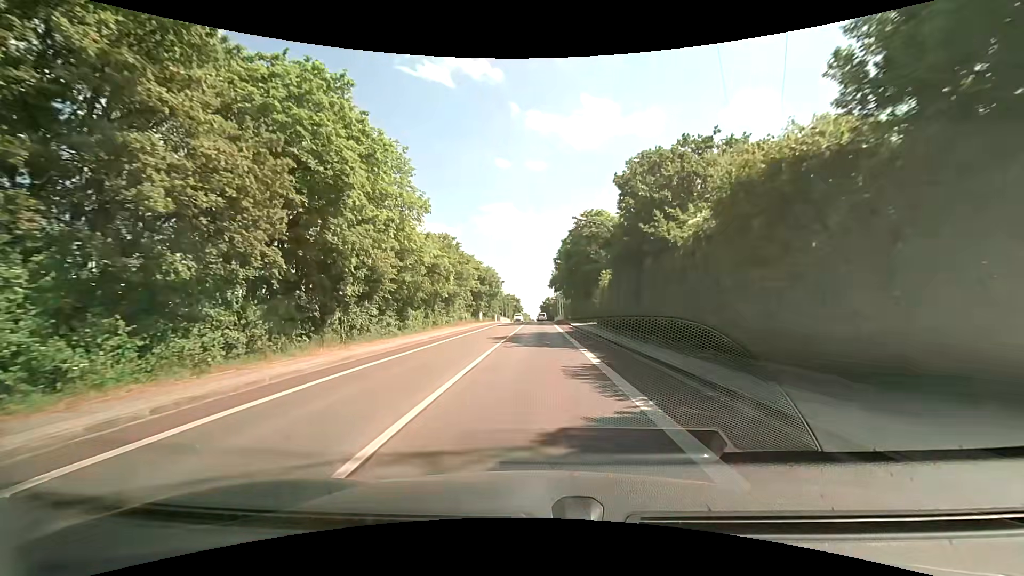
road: tertiary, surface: asphalt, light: Day
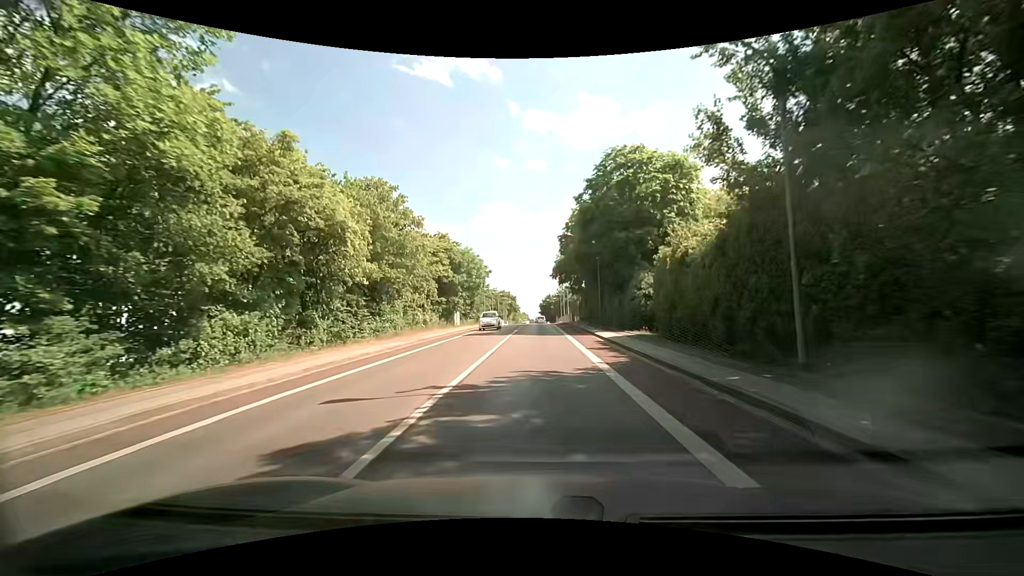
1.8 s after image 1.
(-0.1, +21.4) m; 0°
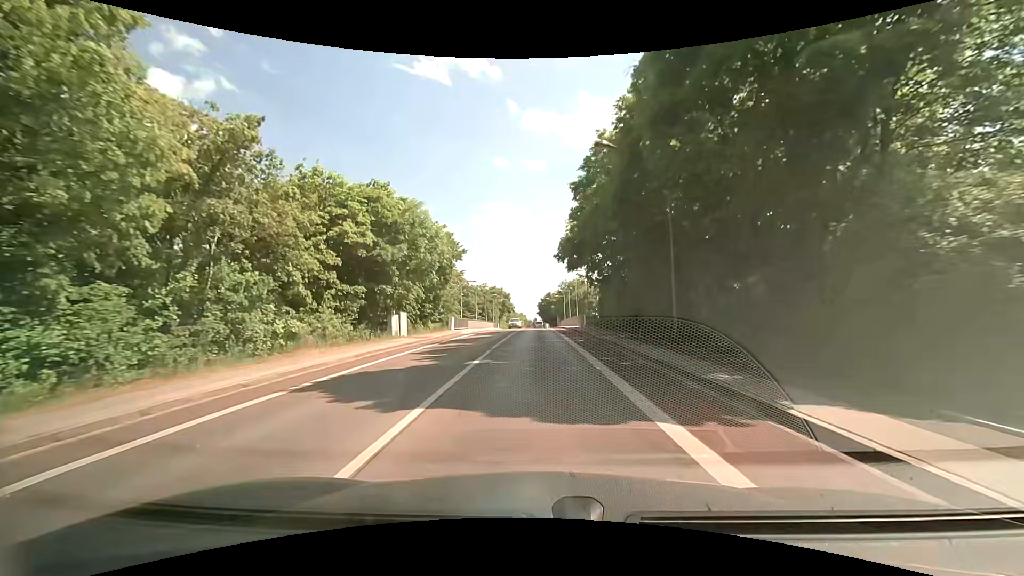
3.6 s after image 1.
(-0.1, +21.6) m; 0°
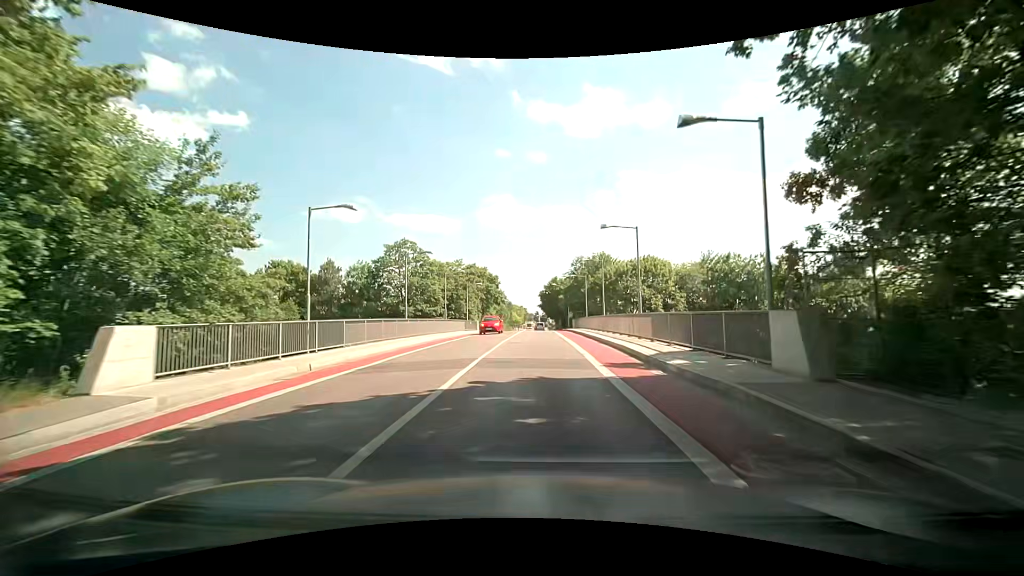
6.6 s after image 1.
(-0.1, +36.5) m; 0°
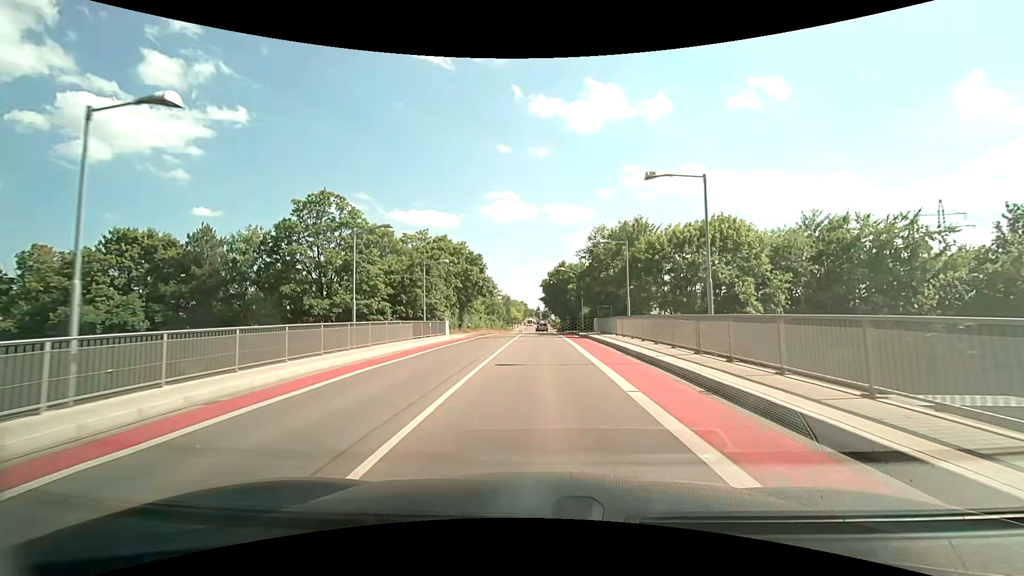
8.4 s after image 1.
(0.0, +22.5) m; 0°
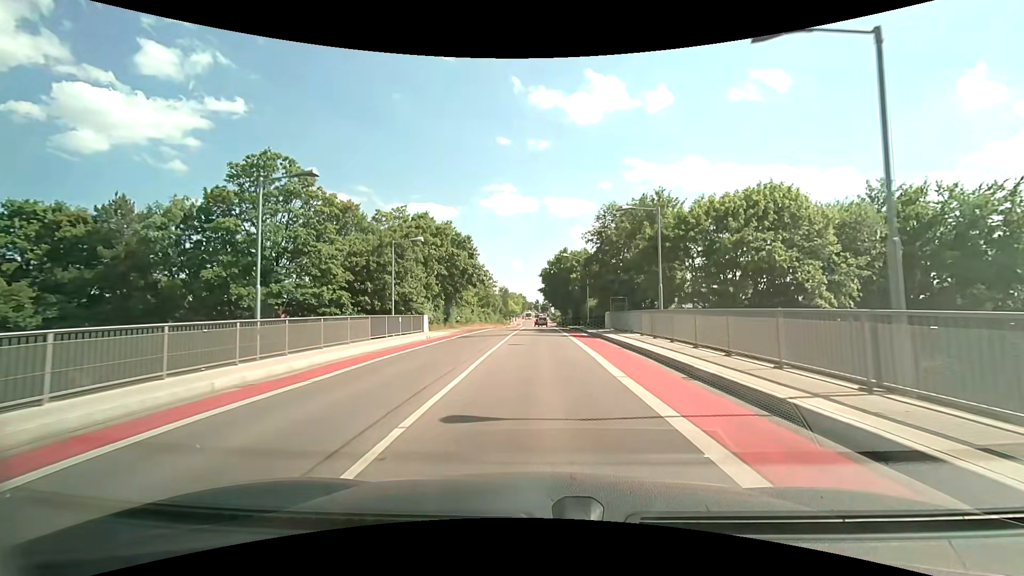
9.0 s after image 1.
(0.0, +7.4) m; 0°
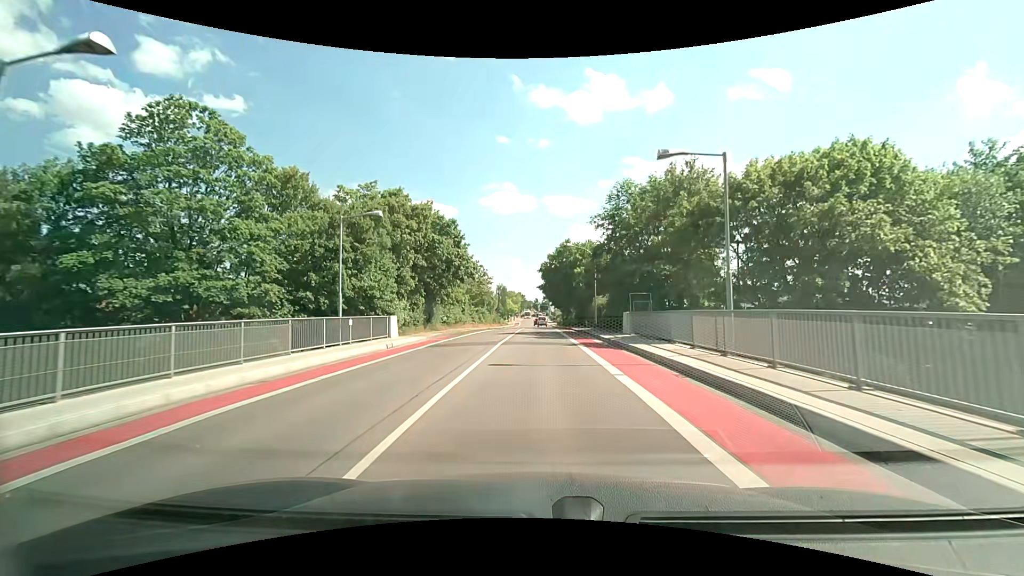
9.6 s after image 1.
(0.0, +7.2) m; 0°
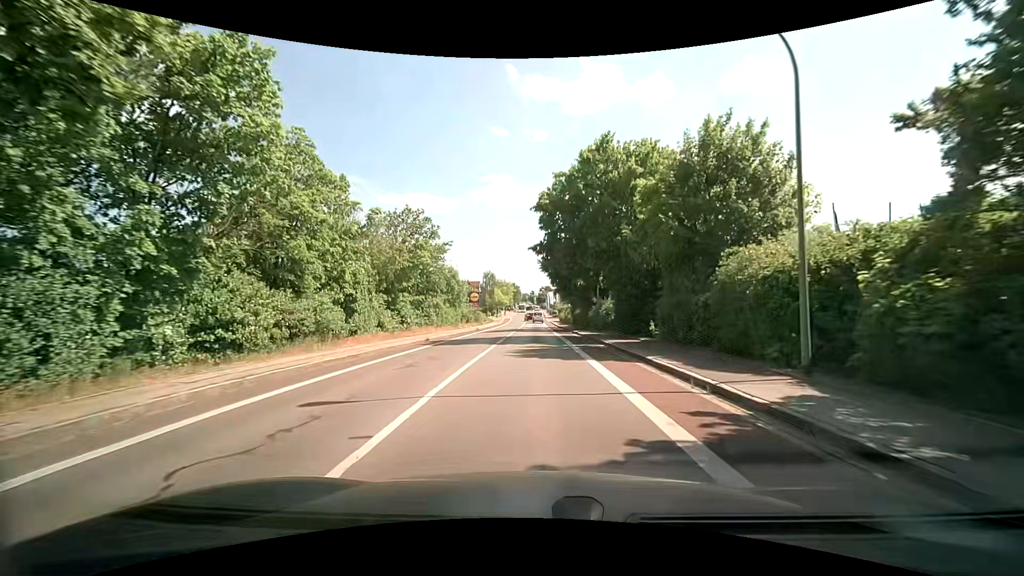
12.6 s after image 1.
(0.0, +33.5) m; +1°
(0, +10) (0, +20) (0, +30) (0, +40) (-1, +50) (-1, +60) (-1, +70) (-1, +80) (-1, +90) (0, +100) m
